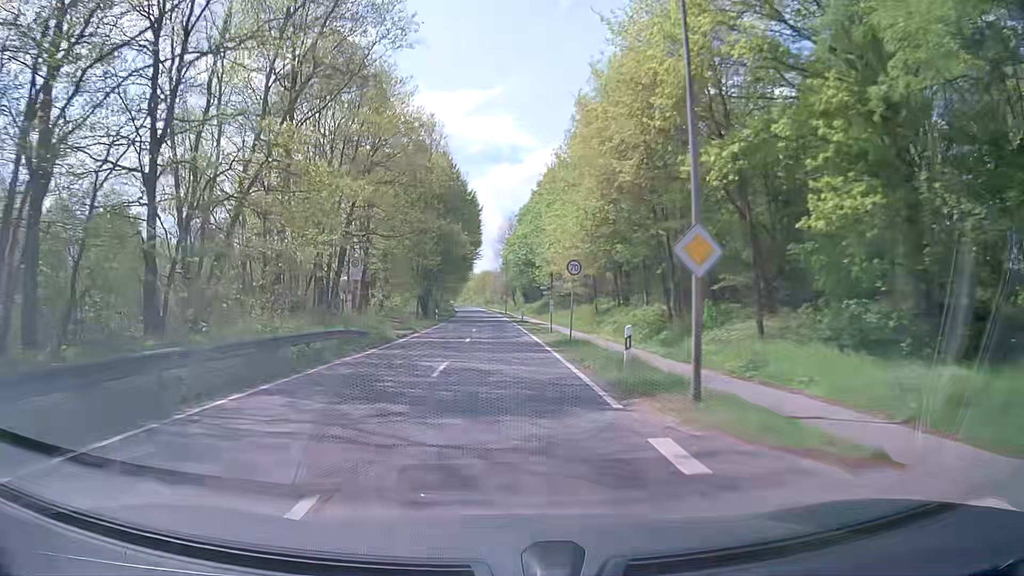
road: tertiary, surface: asphalt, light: Day
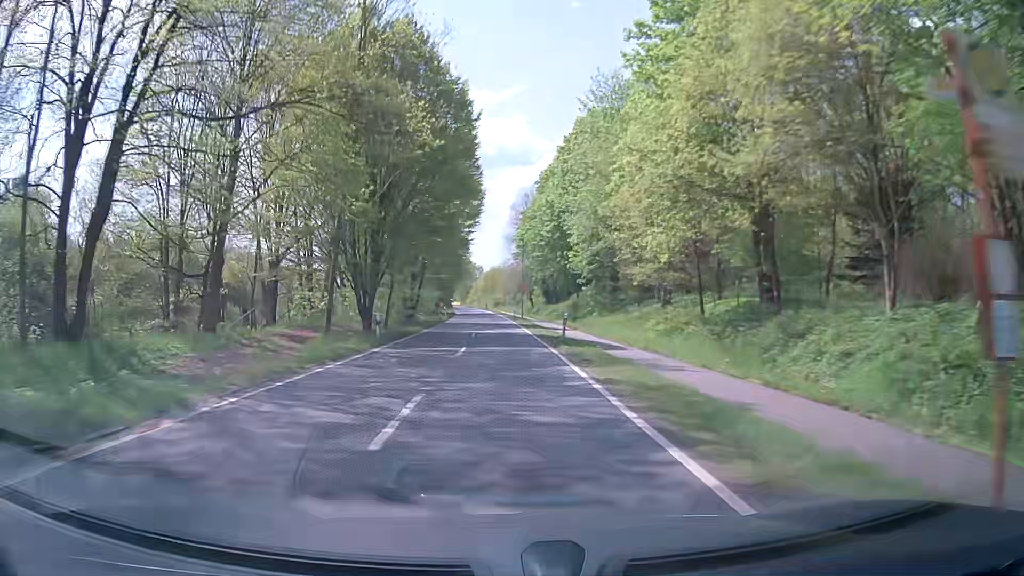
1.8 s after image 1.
(-0.2, +31.0) m; -1°
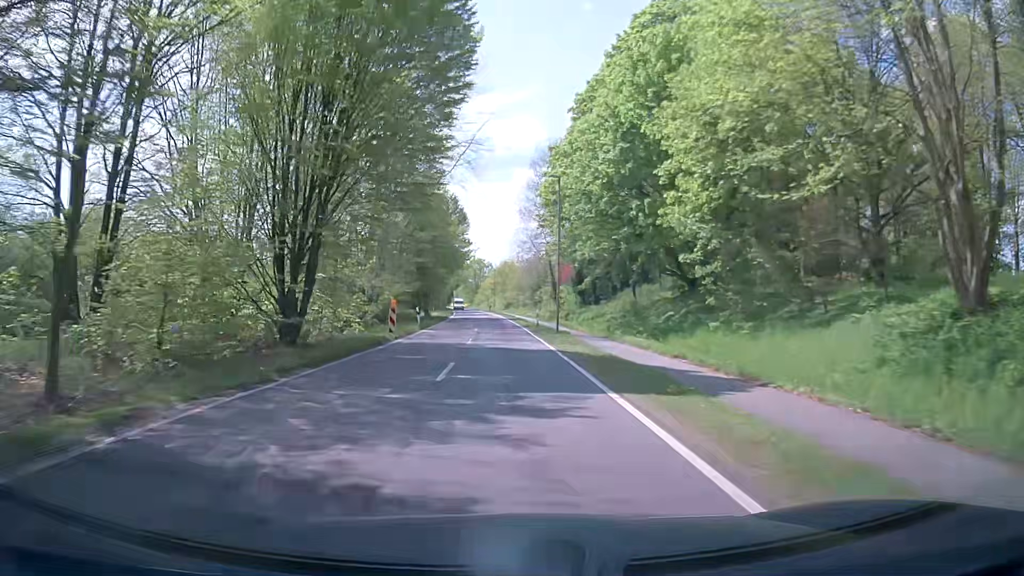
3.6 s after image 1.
(-0.4, +30.9) m; -2°
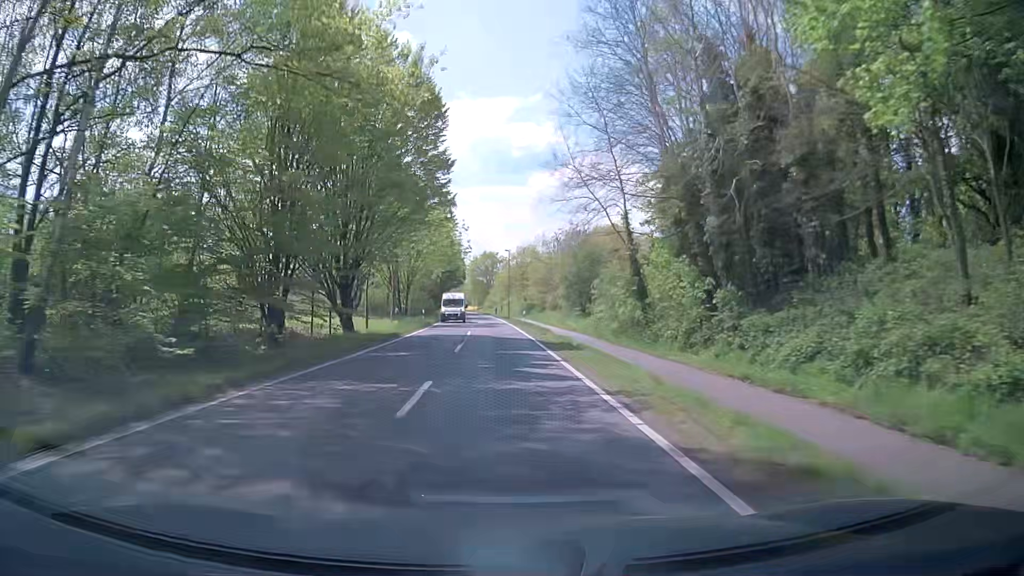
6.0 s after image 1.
(+0.3, +40.7) m; 0°
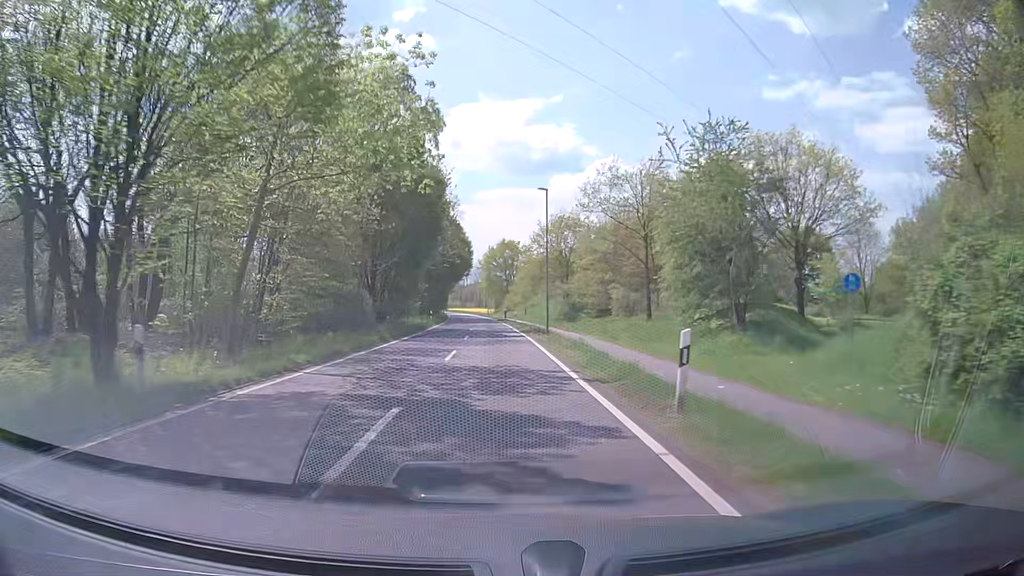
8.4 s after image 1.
(-0.7, +40.3) m; -2°
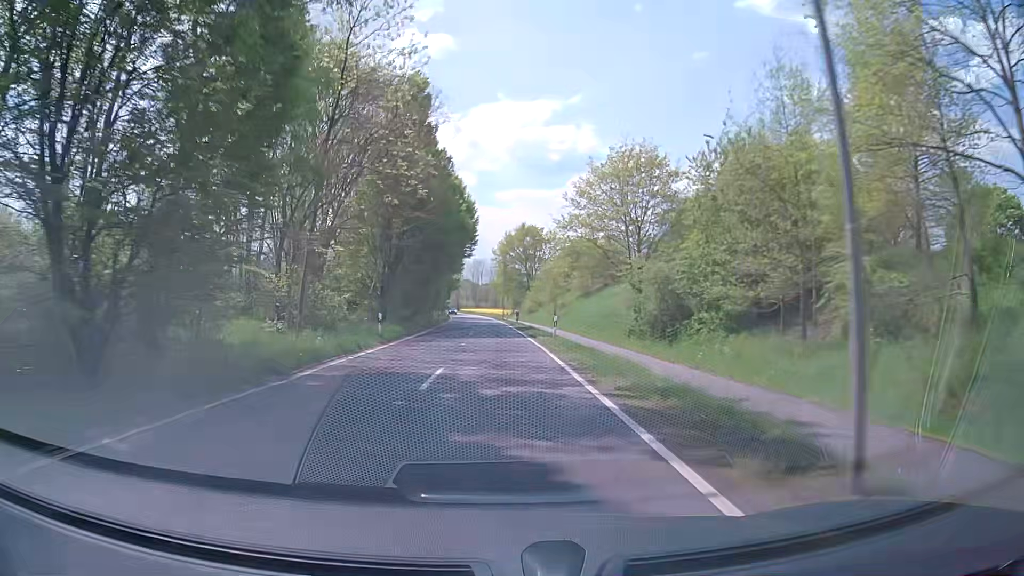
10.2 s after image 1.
(-0.3, +30.3) m; -1°
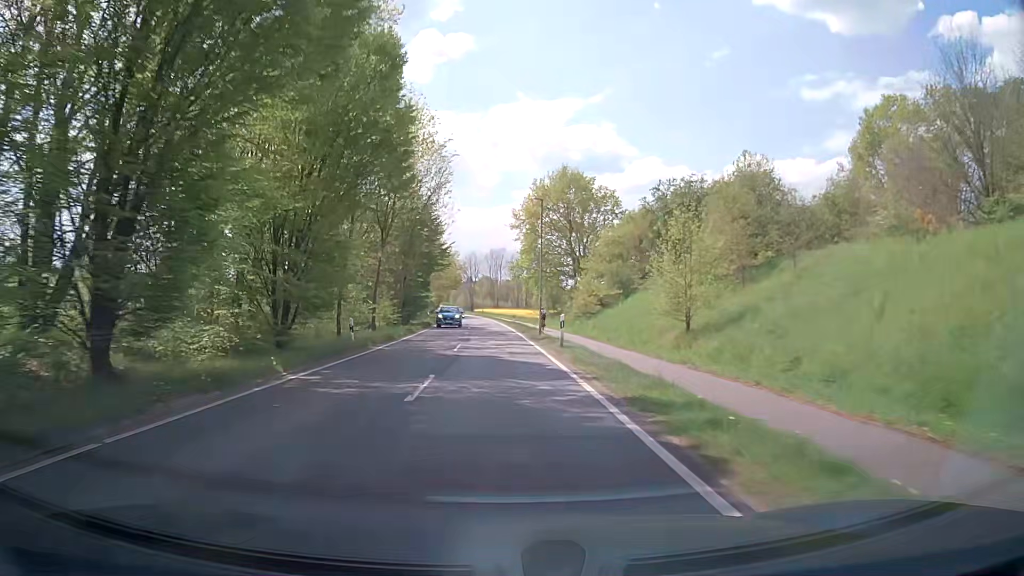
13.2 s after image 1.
(-0.9, +50.4) m; -3°
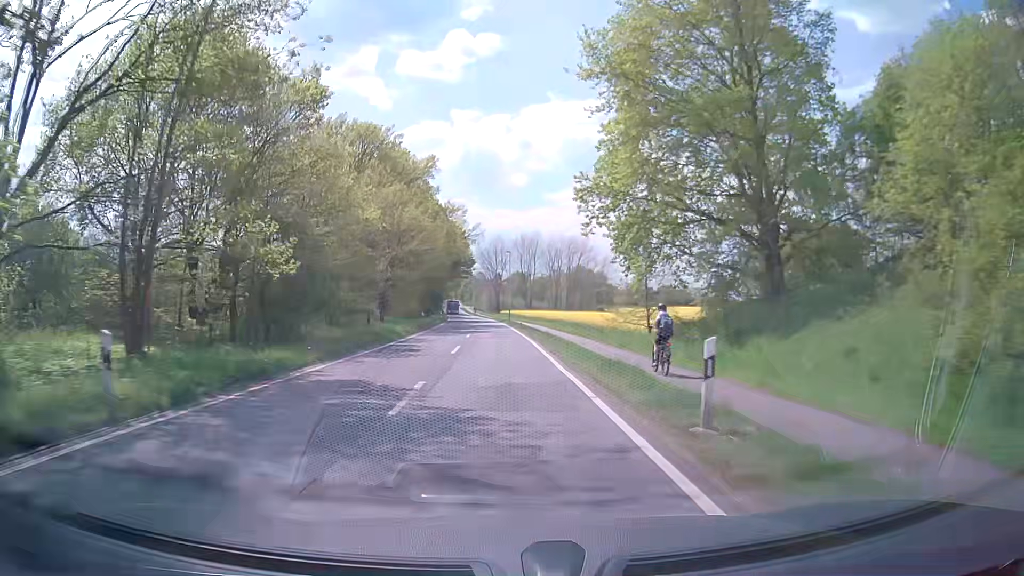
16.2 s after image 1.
(-0.5, +50.3) m; -2°
(0, +10) (0, +20) (0, +30) (0, +40) (-1, +50) (-1, +60) (-1, +70) (-2, +80) (-2, +90) (-3, +100) m
